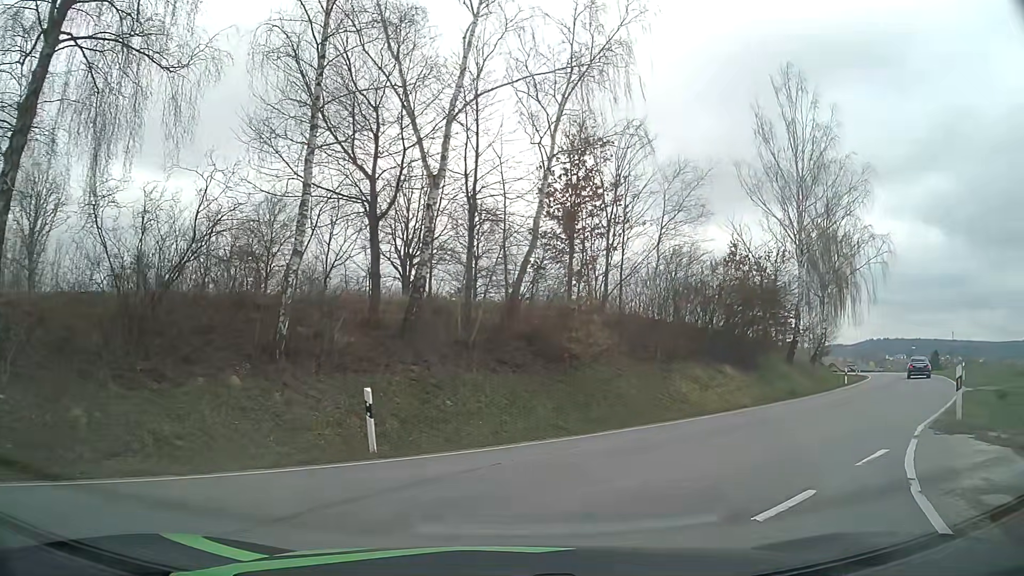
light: Day
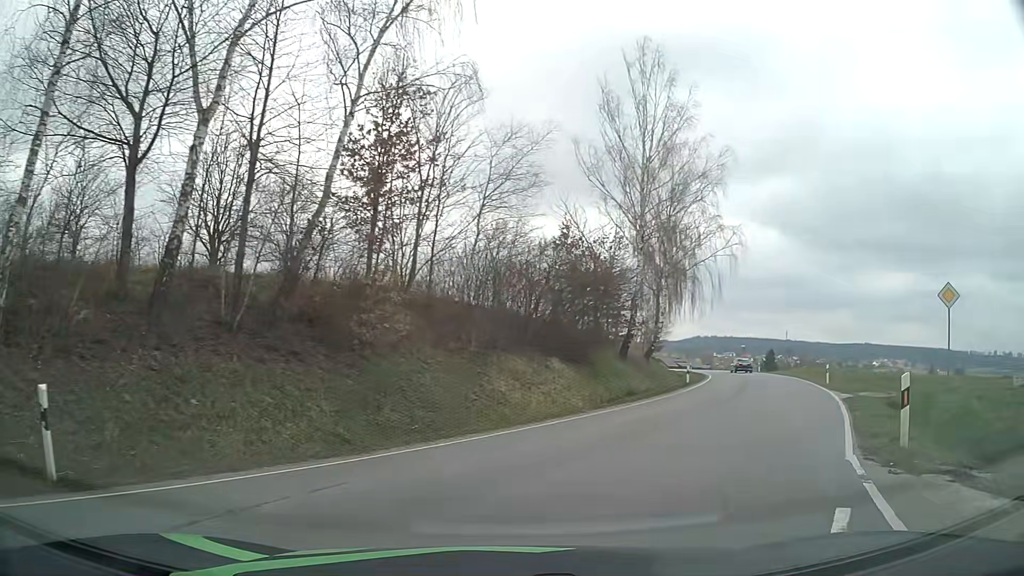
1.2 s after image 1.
(+0.4, +4.2) m; +14°
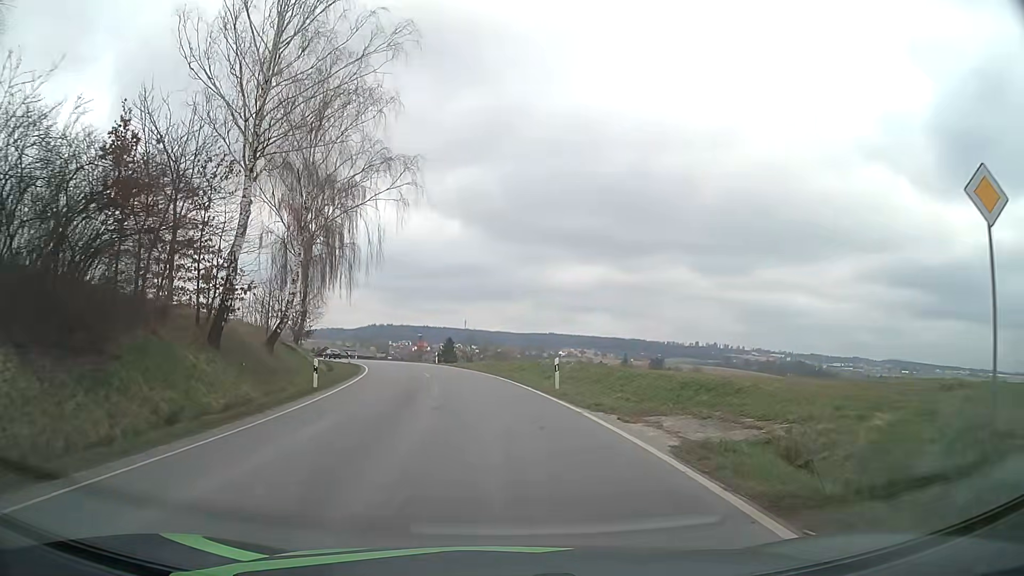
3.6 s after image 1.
(+4.9, +14.4) m; +29°
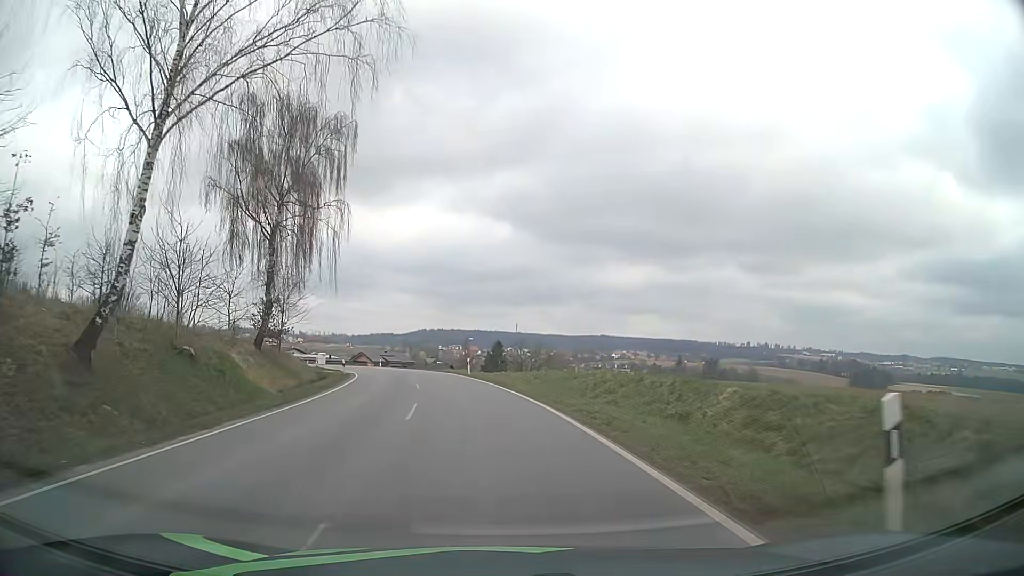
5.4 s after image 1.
(-0.5, +18.4) m; -4°
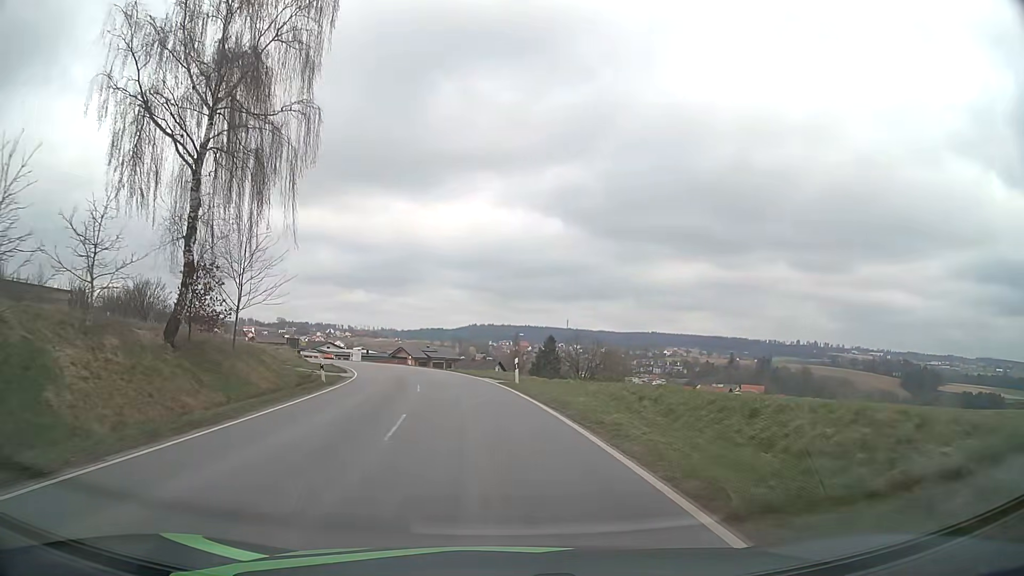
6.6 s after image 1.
(-0.6, +15.5) m; -4°
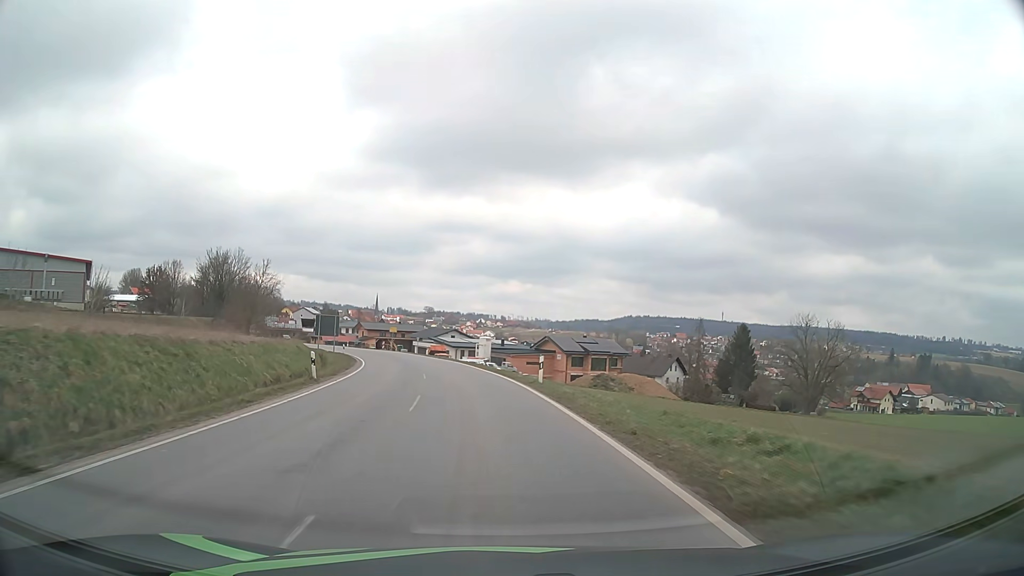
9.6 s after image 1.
(-5.1, +44.7) m; -13°
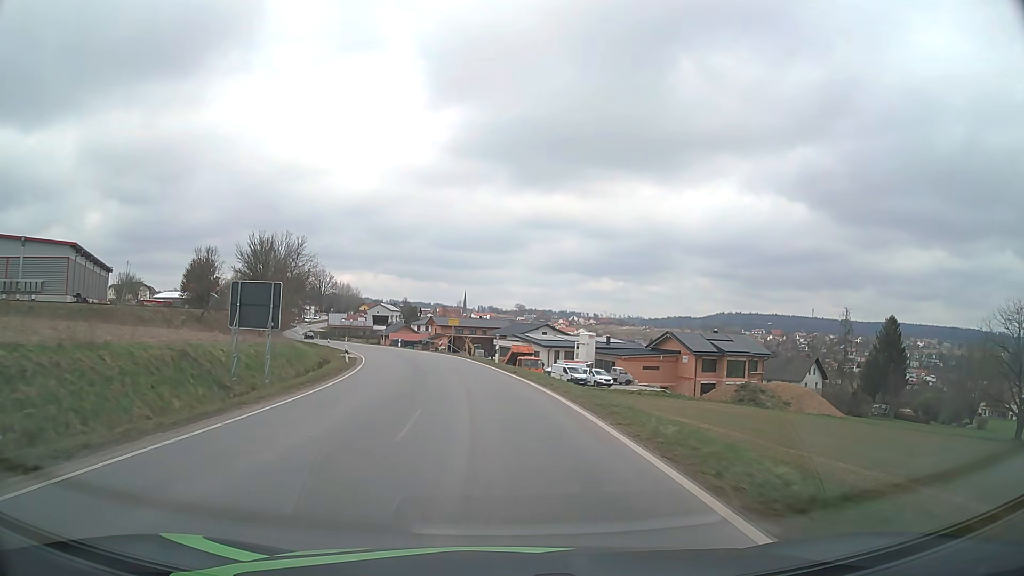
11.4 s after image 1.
(-1.9, +28.1) m; -8°
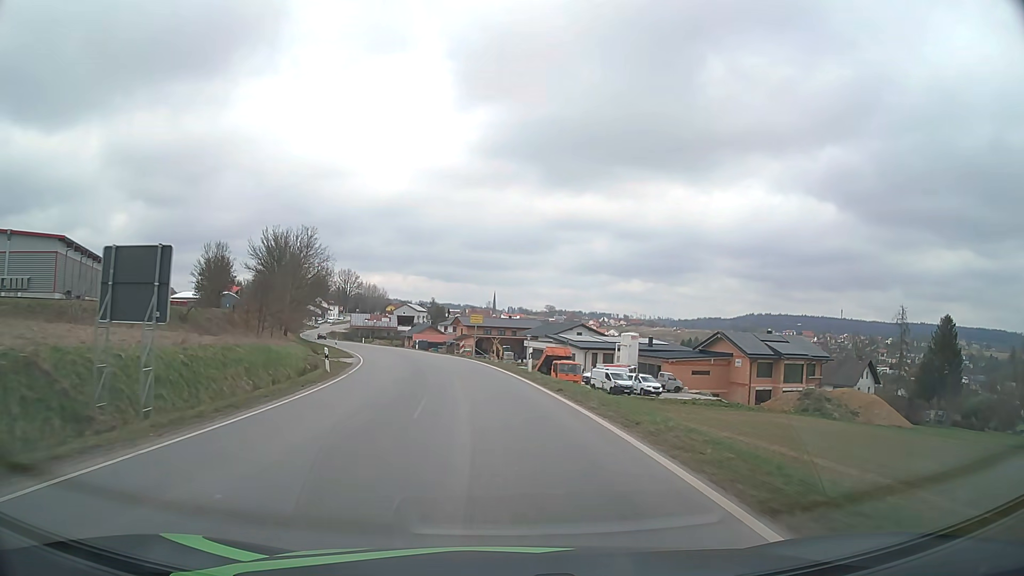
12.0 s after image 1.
(-0.2, +9.3) m; -3°
(0, +10) (-1, +20) (-2, +30) (-4, +40) (-6, +49) (-9, +59) (-12, +69) (-15, +78) (-19, +88) (-22, +97) m
